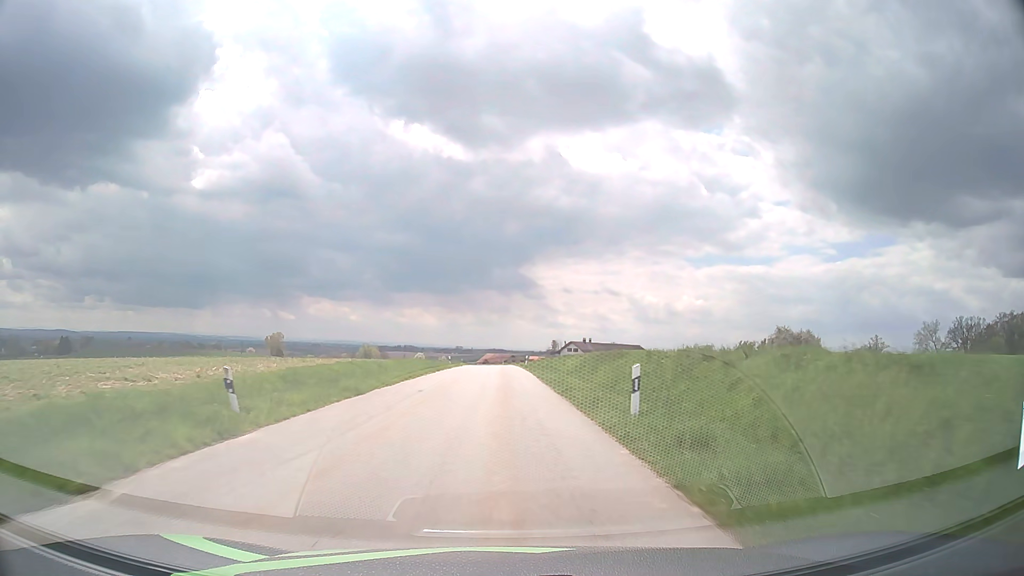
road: tertiary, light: Day
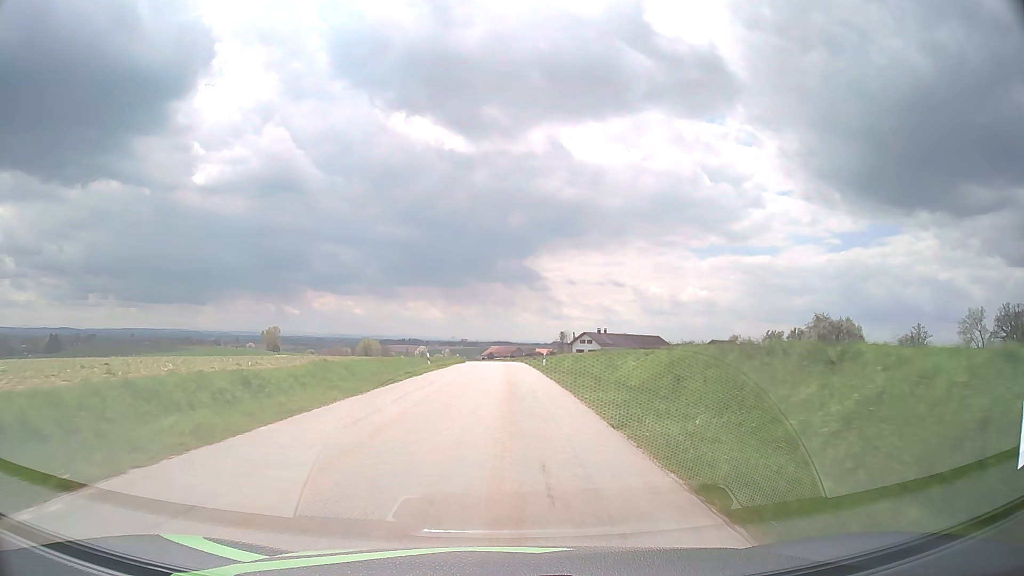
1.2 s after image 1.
(-0.1, +20.9) m; 0°
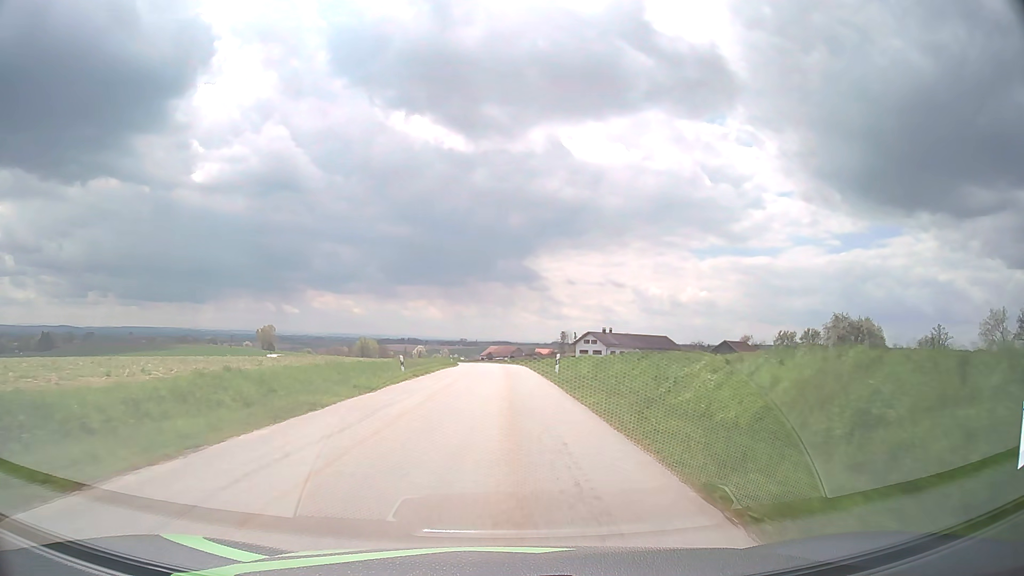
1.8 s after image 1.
(0.0, +10.3) m; 0°
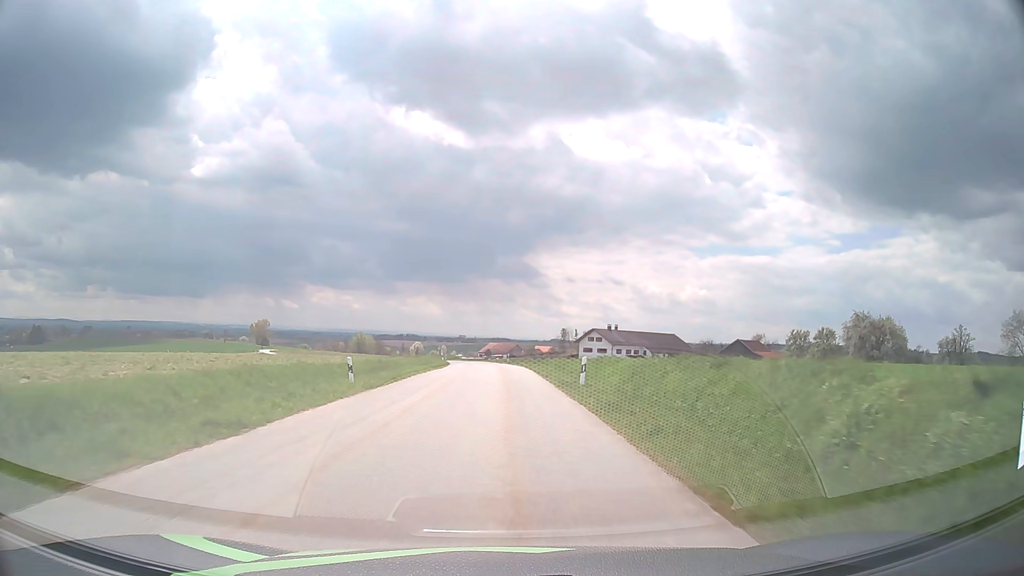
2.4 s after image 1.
(0.0, +10.2) m; 0°
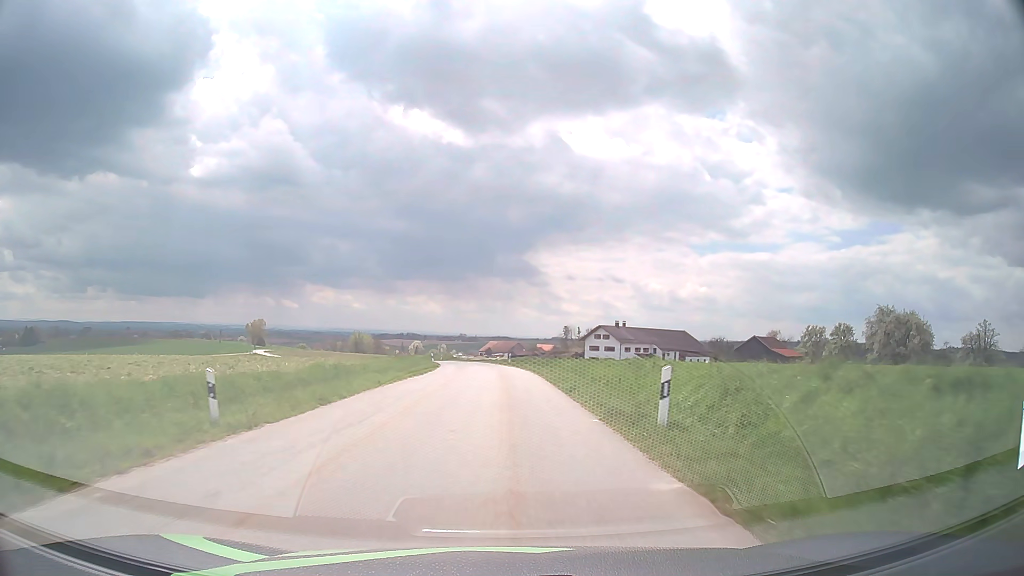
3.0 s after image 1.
(0.0, +10.1) m; 0°
